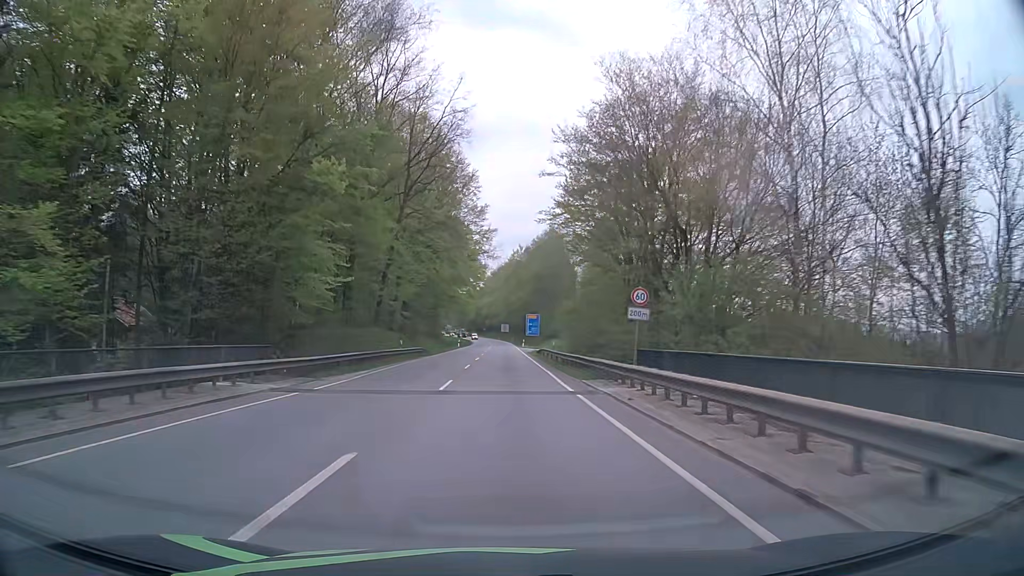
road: primary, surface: asphalt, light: Day
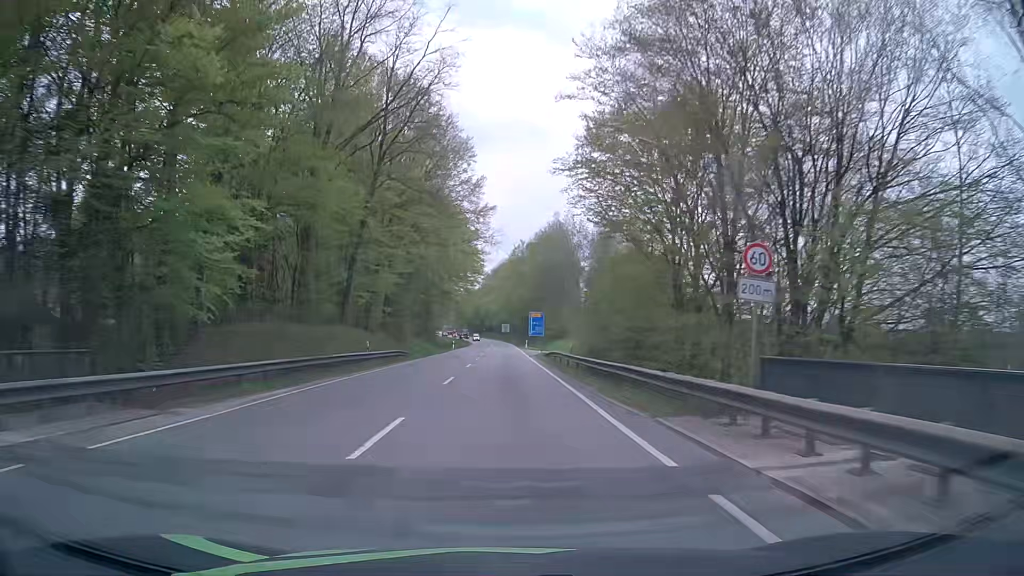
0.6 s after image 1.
(0.0, +10.8) m; 0°
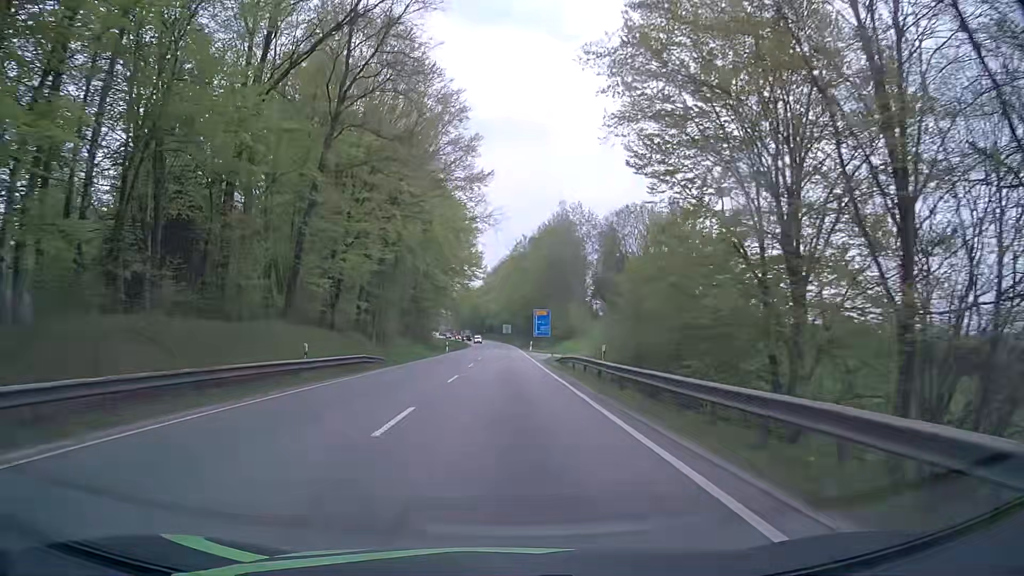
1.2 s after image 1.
(0.0, +10.6) m; 0°
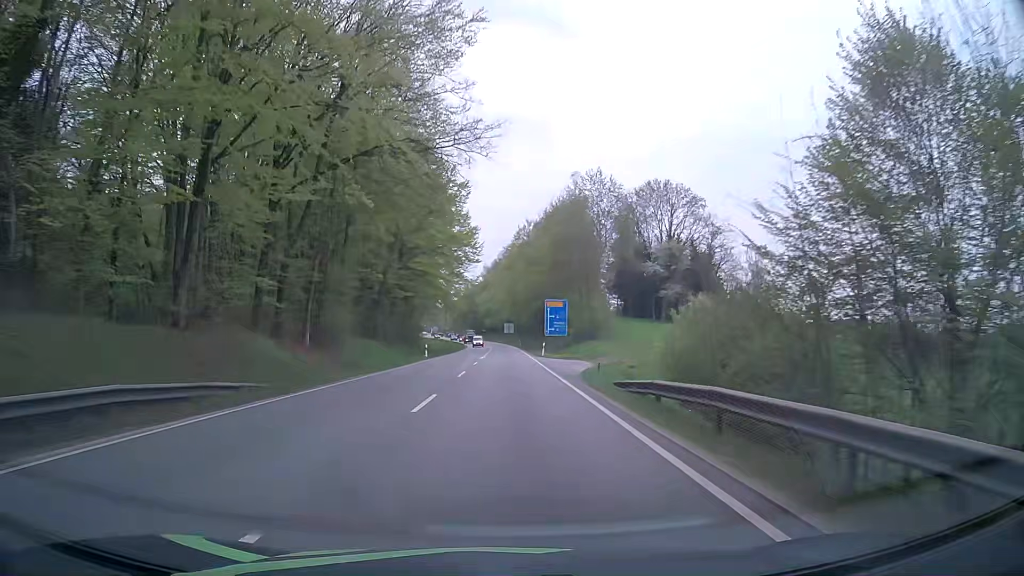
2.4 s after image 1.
(-0.1, +20.3) m; 0°
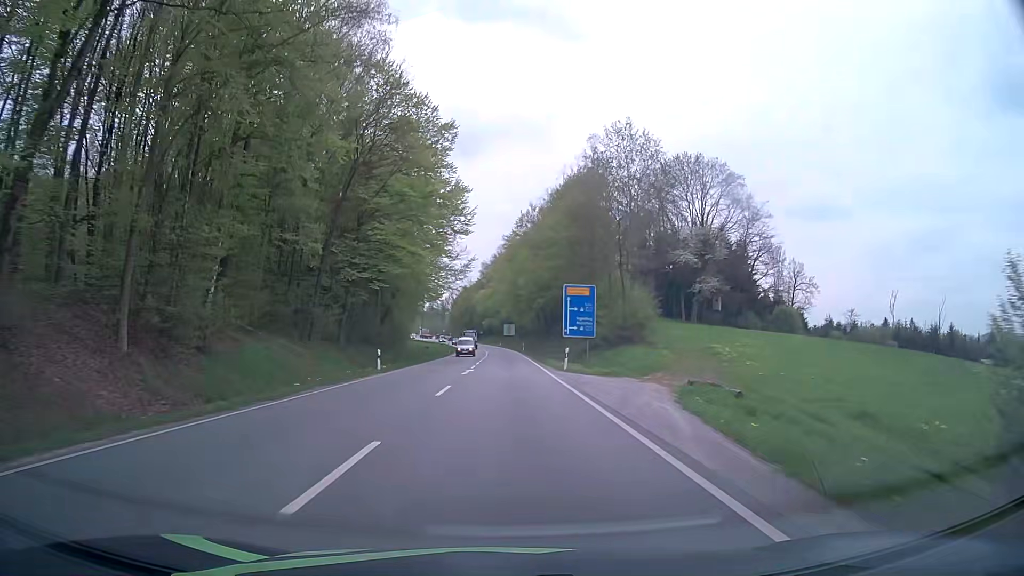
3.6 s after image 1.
(0.0, +19.4) m; 0°
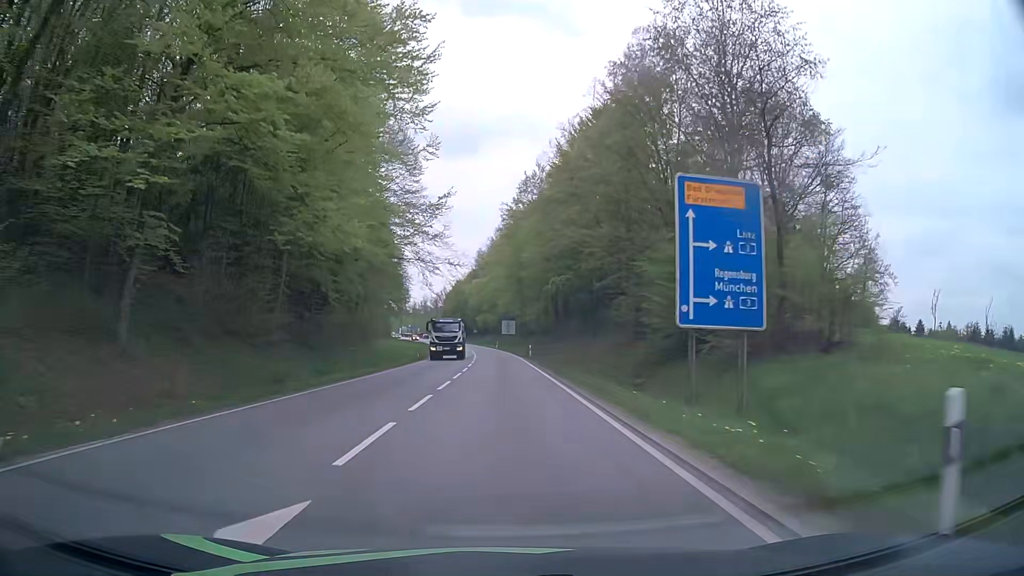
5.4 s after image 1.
(0.0, +28.2) m; 0°
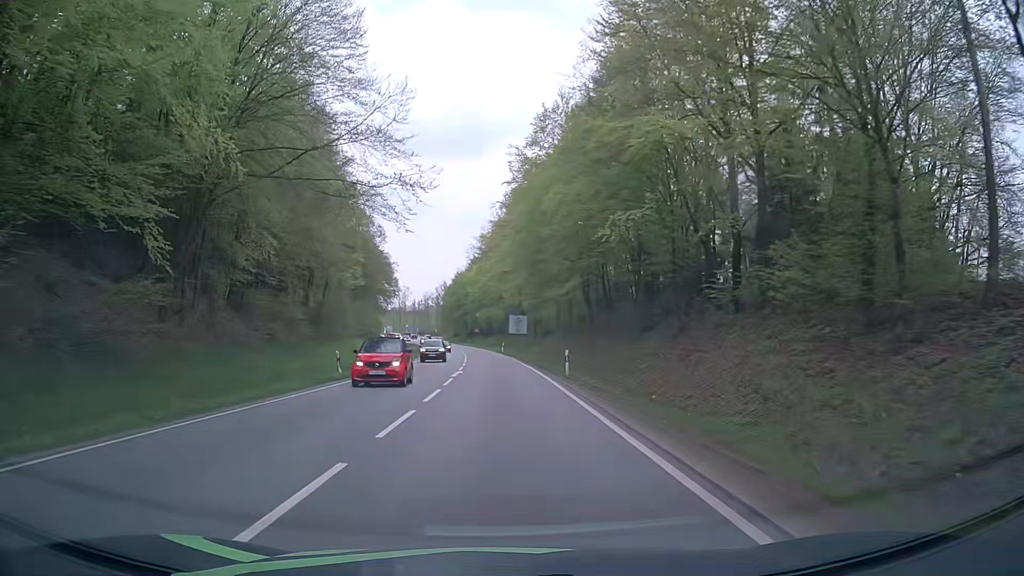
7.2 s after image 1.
(-0.1, +27.8) m; 0°
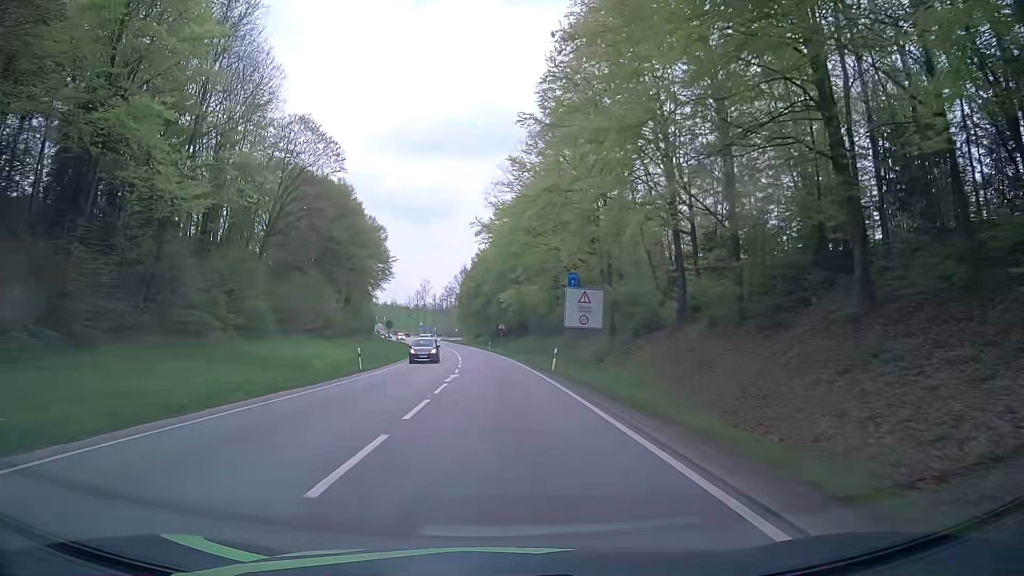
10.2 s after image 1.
(-1.4, +45.7) m; -3°
(0, +10) (0, +20) (-1, +30) (-1, +40) (-2, +50) (-2, +60) (-3, +70) (-4, +80) (-5, +90) (-6, +100) m
